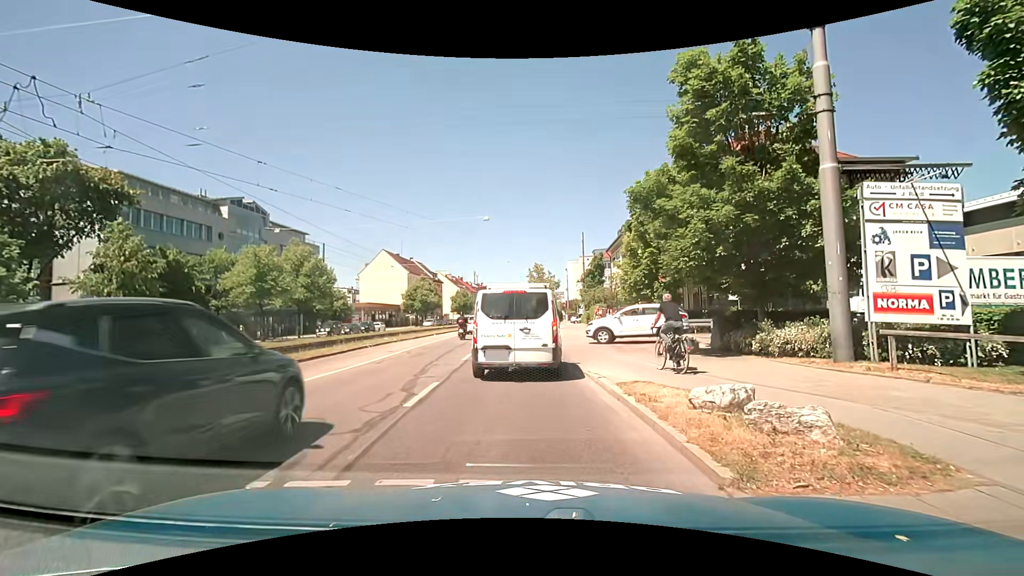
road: primary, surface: asphalt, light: Day
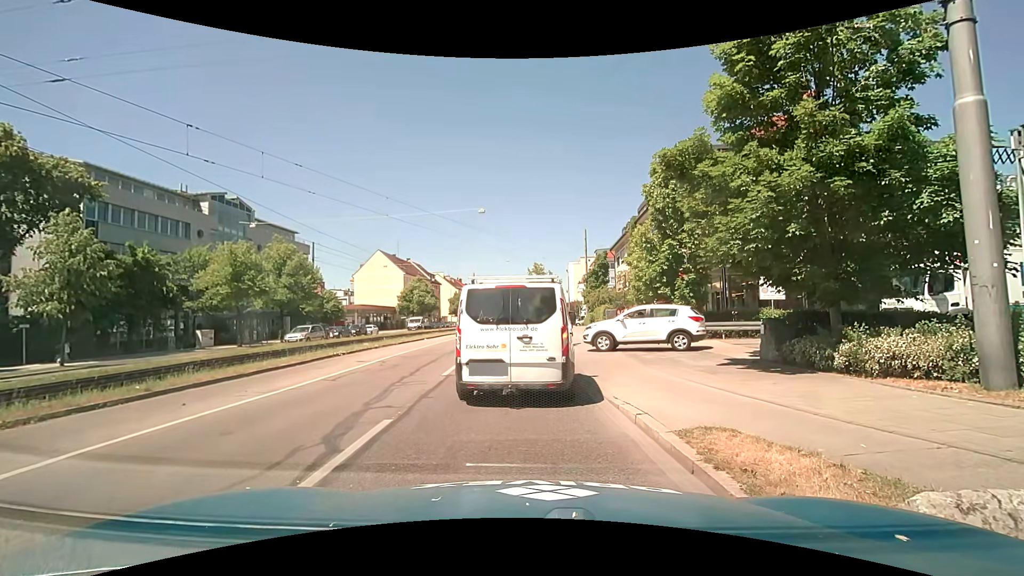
(-0.1, +3.4) m; -1°
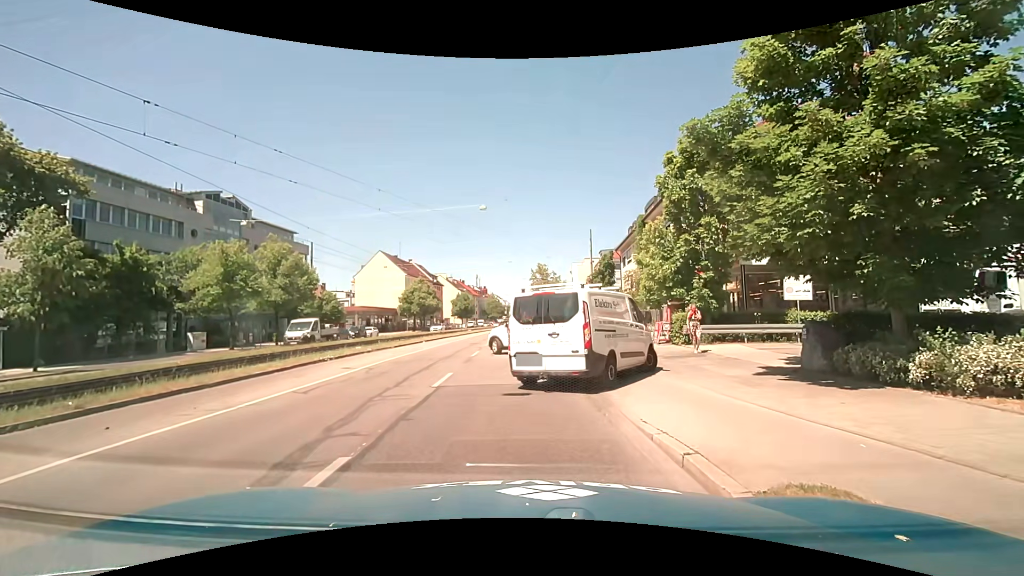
(0.0, +1.9) m; -2°
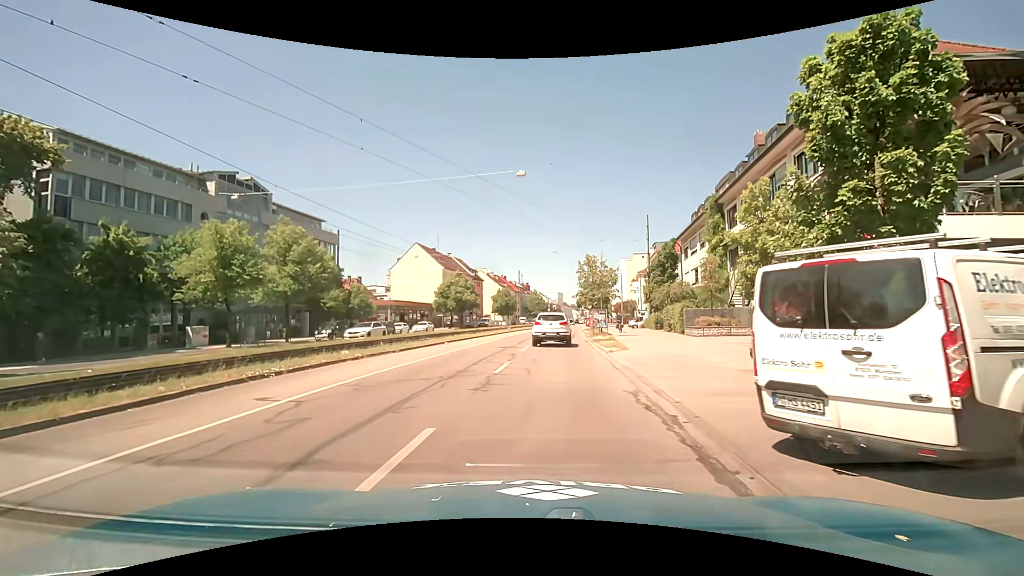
(-0.1, +7.5) m; -3°
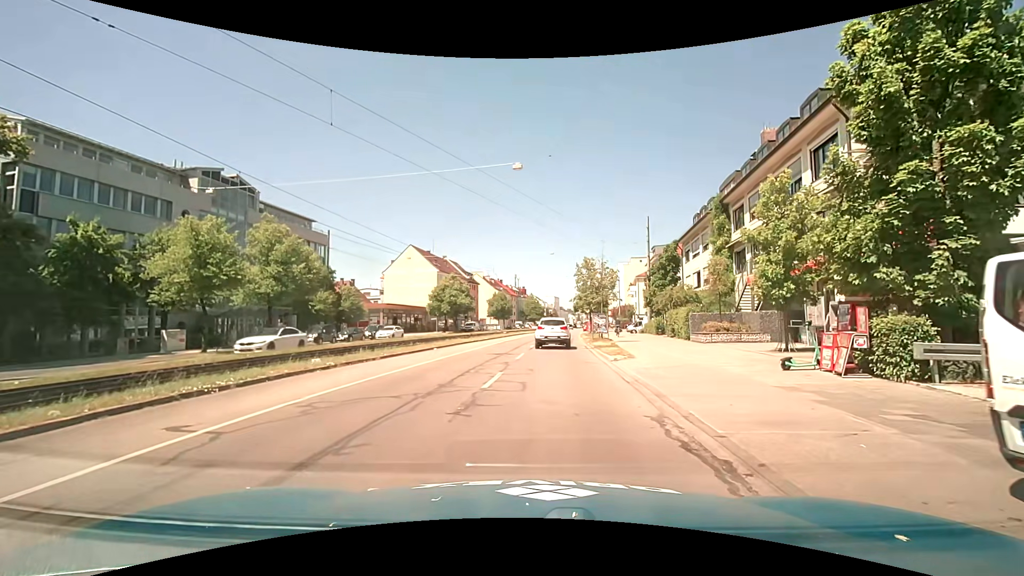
(0.0, +2.1) m; 0°
(0, +10) (+1, +20) (+1, +30) (+2, +40) (+3, +50) (+3, +60) (+4, +70) (+6, +80) (+6, +90) (+7, +100) m
